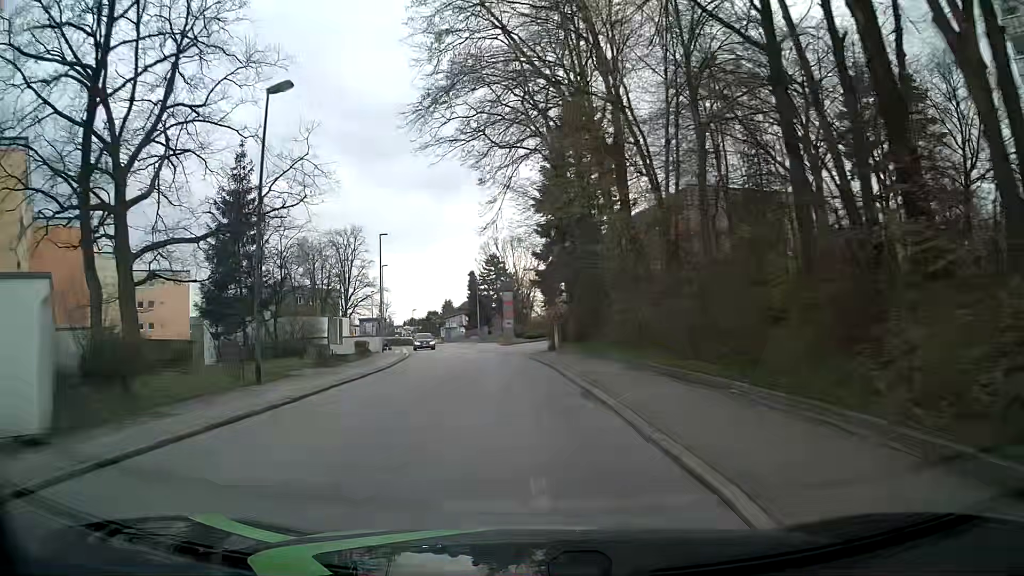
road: residential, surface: asphalt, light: Day
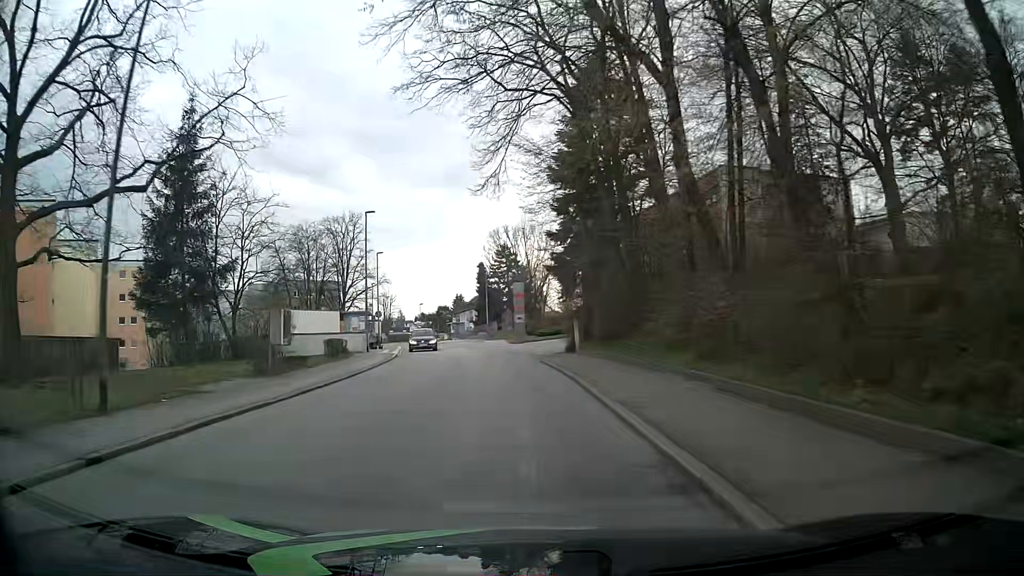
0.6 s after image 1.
(0.0, +7.5) m; -1°
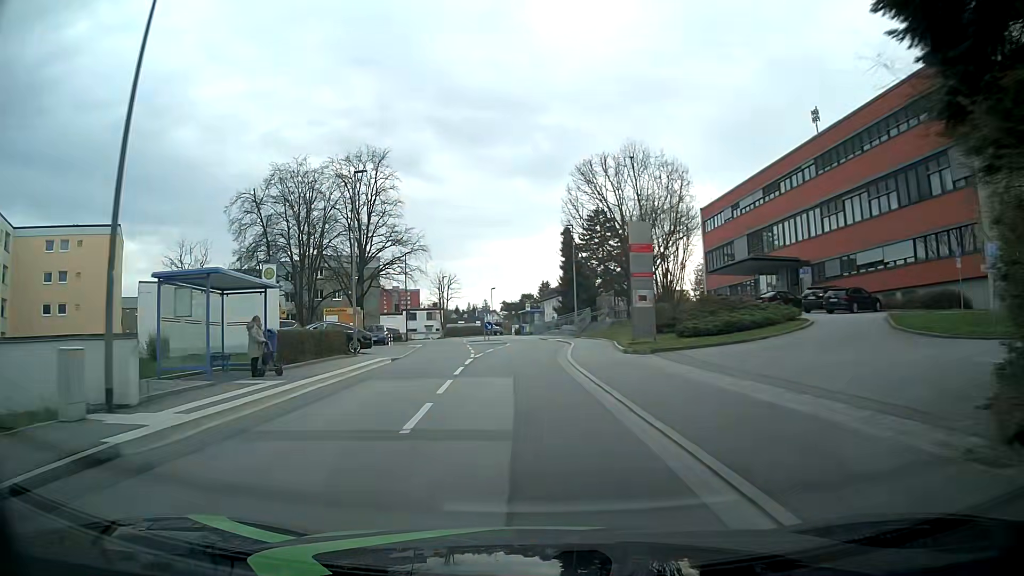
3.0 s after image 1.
(-1.7, +29.4) m; -7°
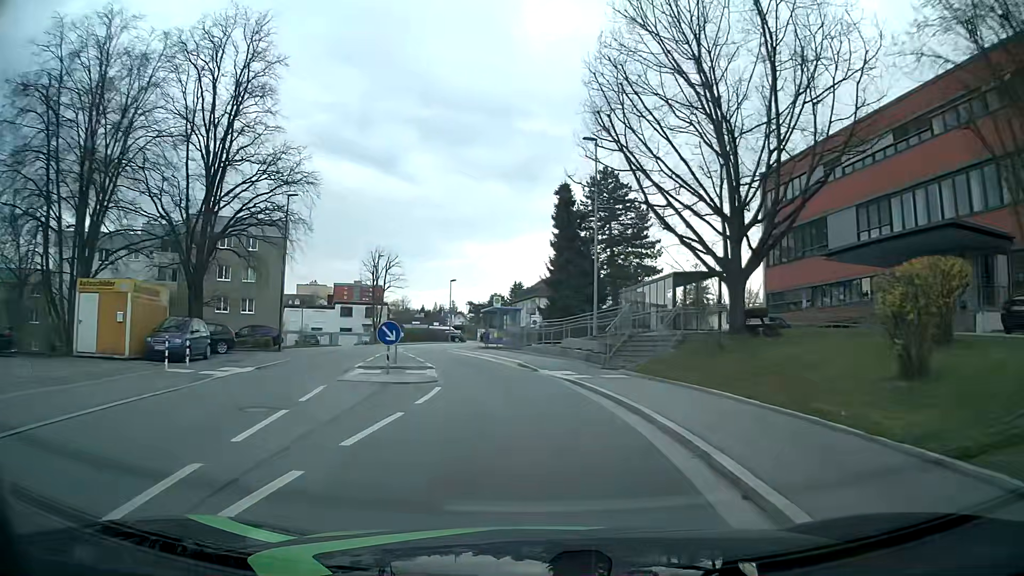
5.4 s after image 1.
(-0.5, +27.6) m; +2°
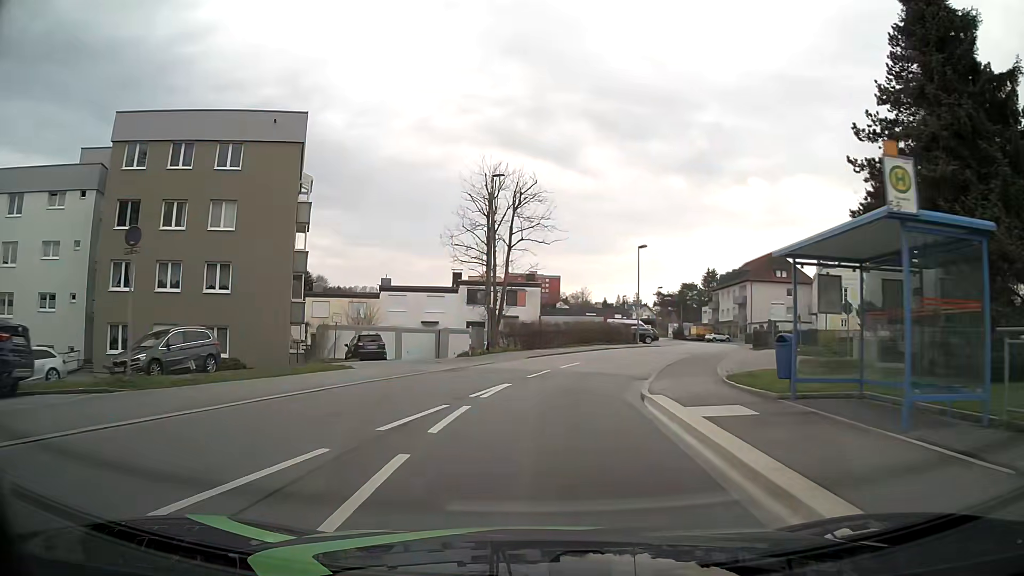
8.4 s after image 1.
(-4.0, +32.5) m; -16°
